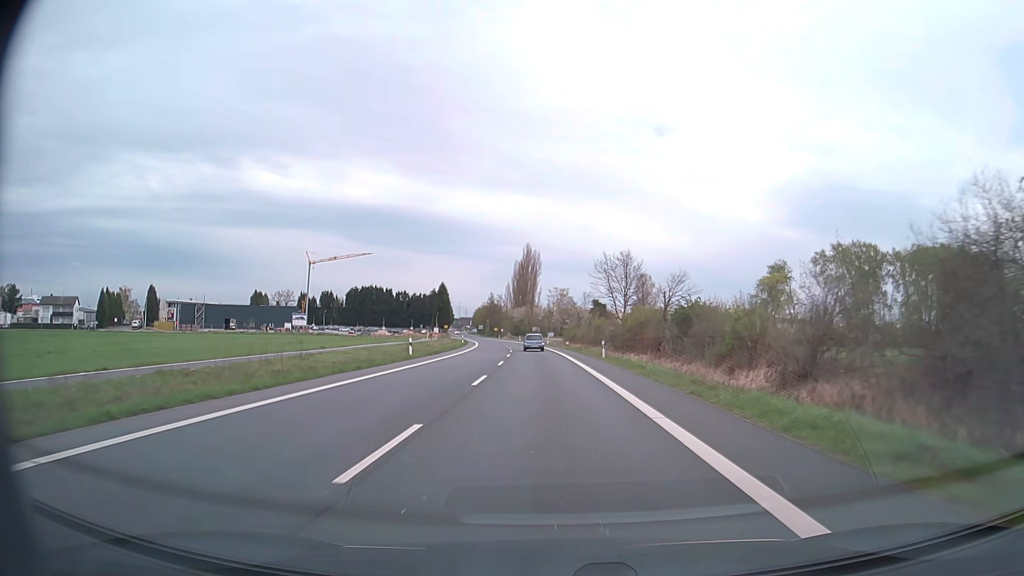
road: secondary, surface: asphalt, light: Day
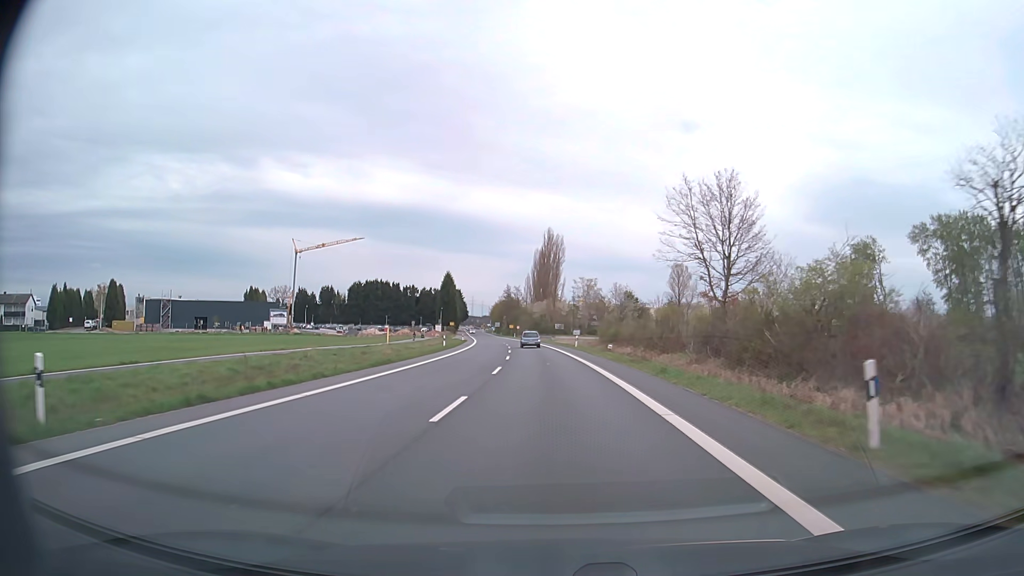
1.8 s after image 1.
(-0.6, +31.5) m; -2°
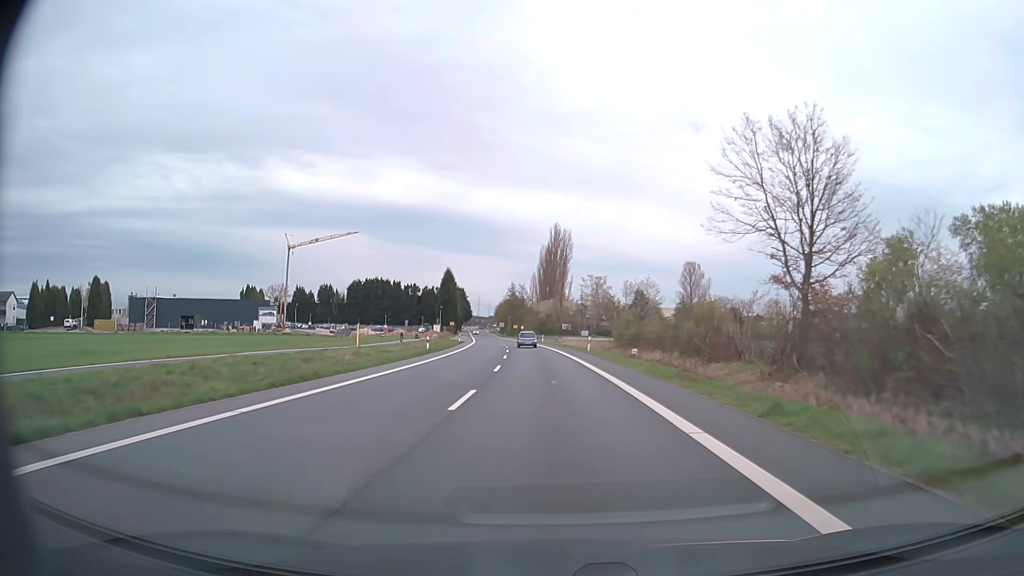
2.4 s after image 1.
(0.0, +10.4) m; 0°
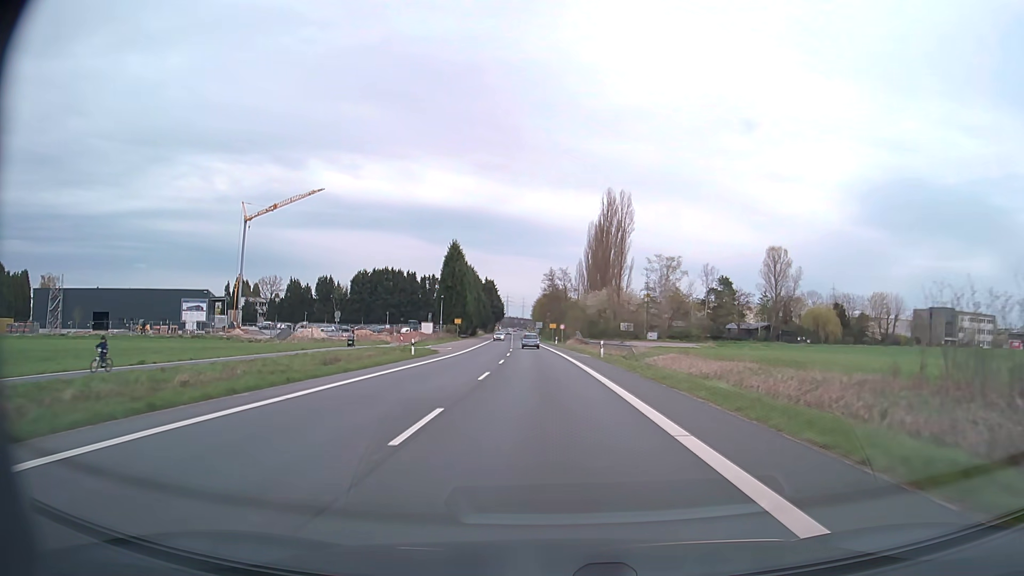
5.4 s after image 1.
(-1.5, +51.6) m; -4°
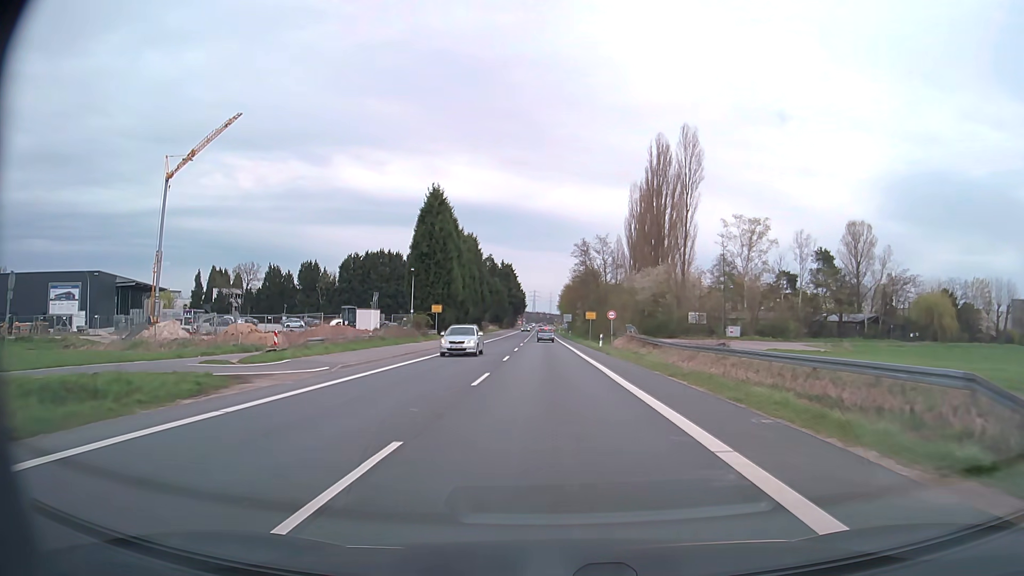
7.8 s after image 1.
(-1.0, +39.8) m; -3°
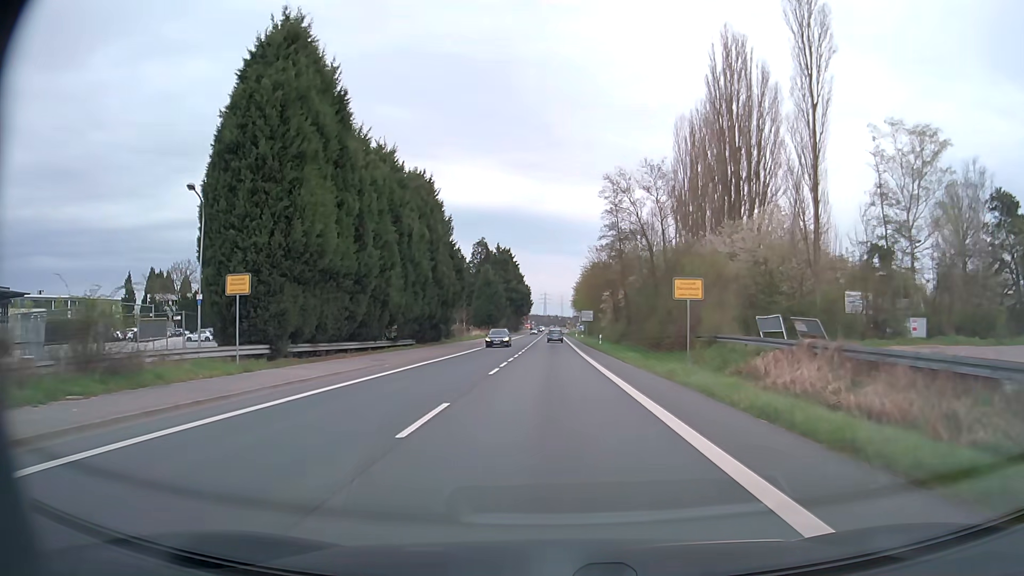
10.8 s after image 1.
(-0.3, +43.0) m; -1°
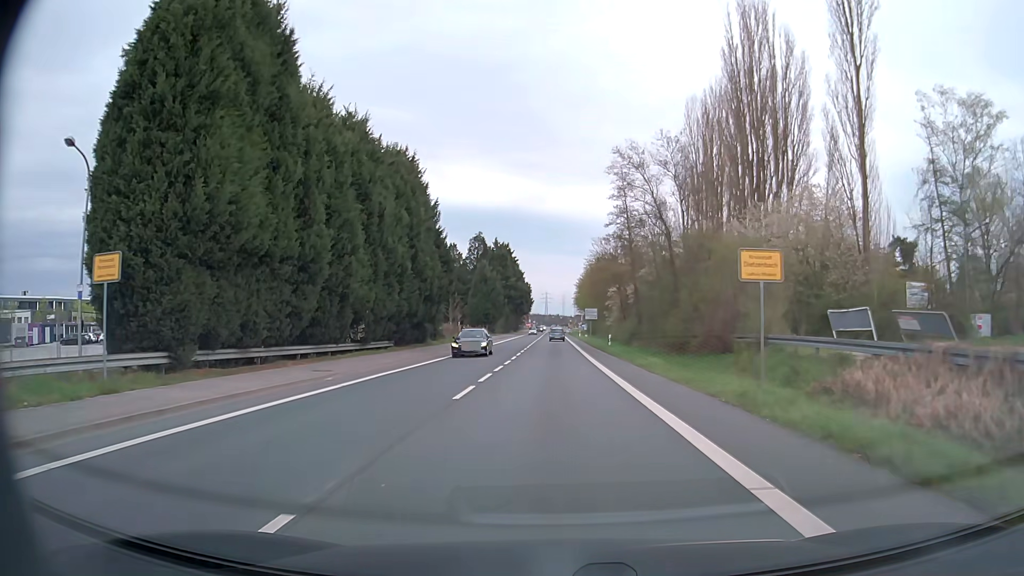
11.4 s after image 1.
(0.0, +7.6) m; 0°
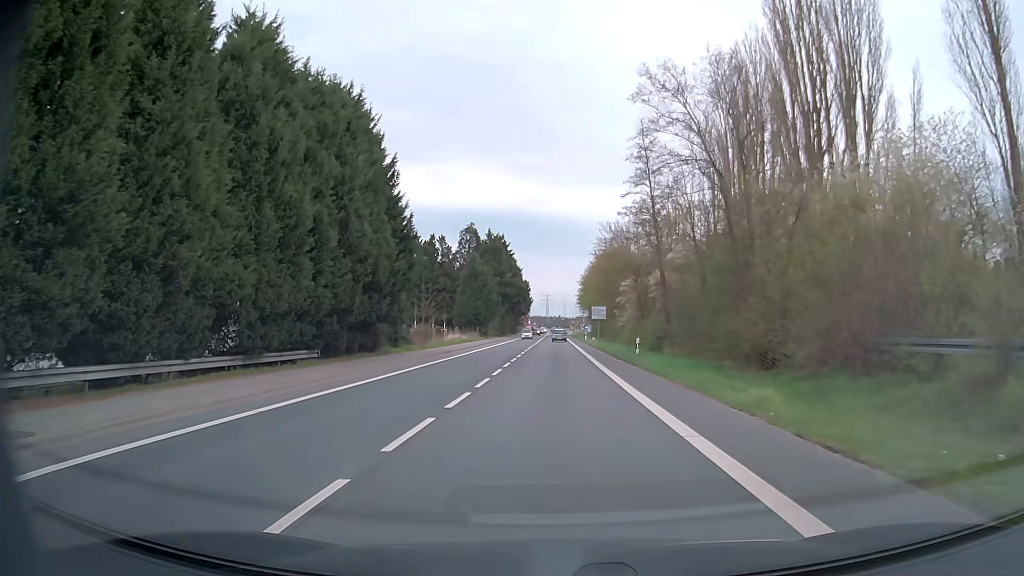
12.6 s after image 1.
(0.0, +14.7) m; 0°
(0, +10) (0, +20) (0, +30) (0, +40) (0, +50) (0, +60) (0, +70) (0, +80) (0, +90) (0, +100) m
